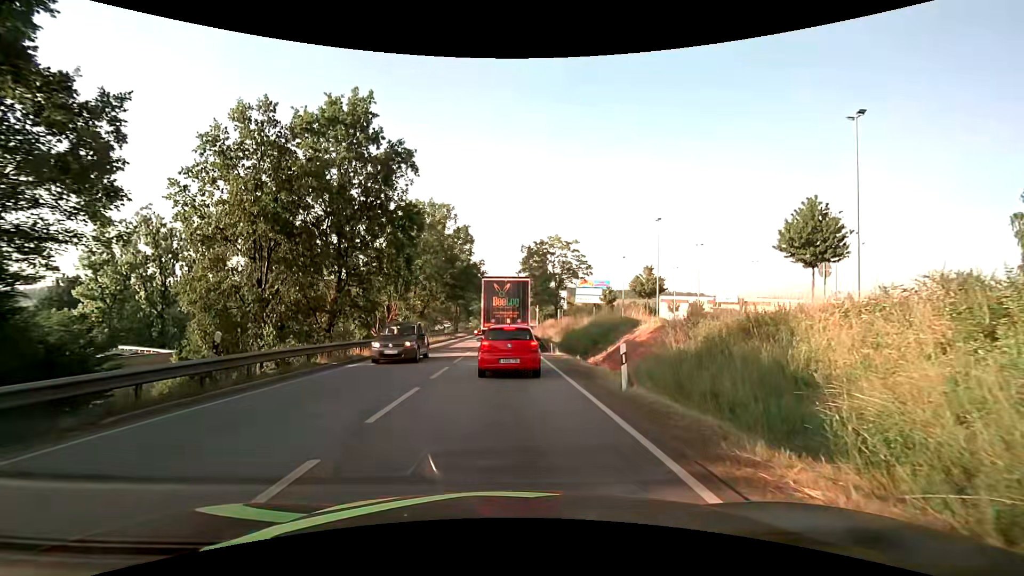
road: primary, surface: asphalt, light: Day
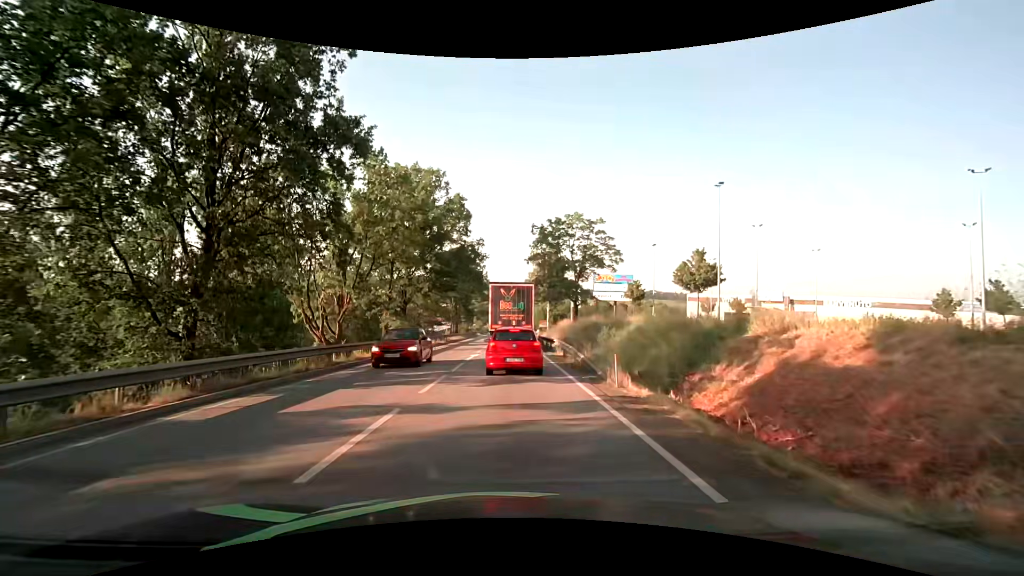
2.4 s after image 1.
(0.0, +14.7) m; 0°
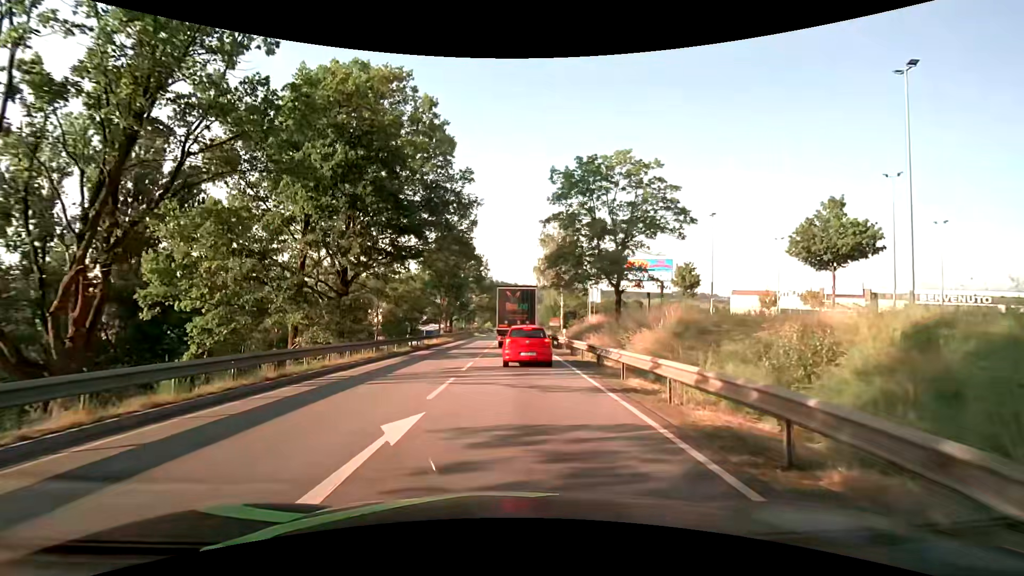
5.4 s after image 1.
(-0.2, +19.2) m; -1°
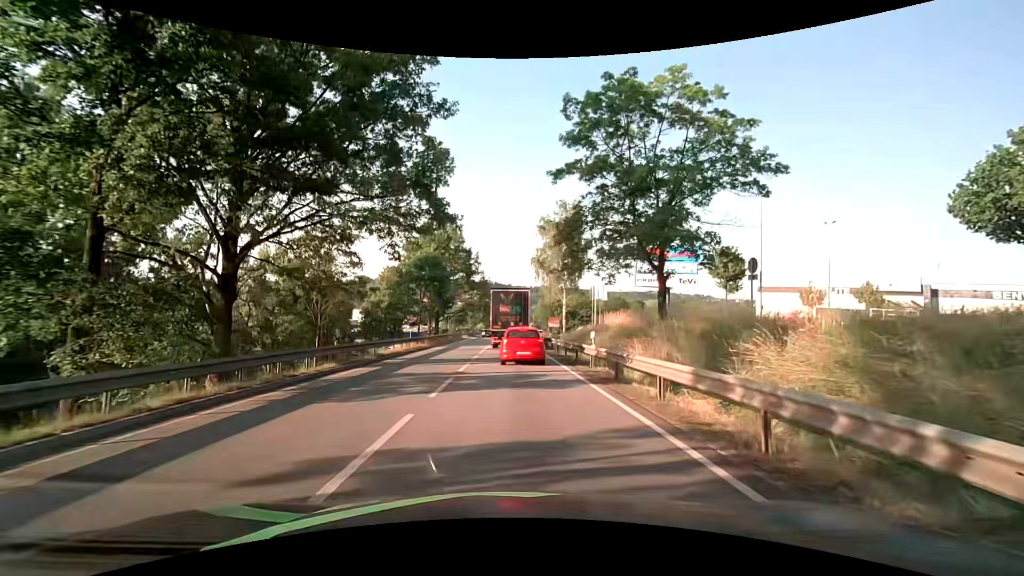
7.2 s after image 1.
(+0.1, +11.5) m; +1°
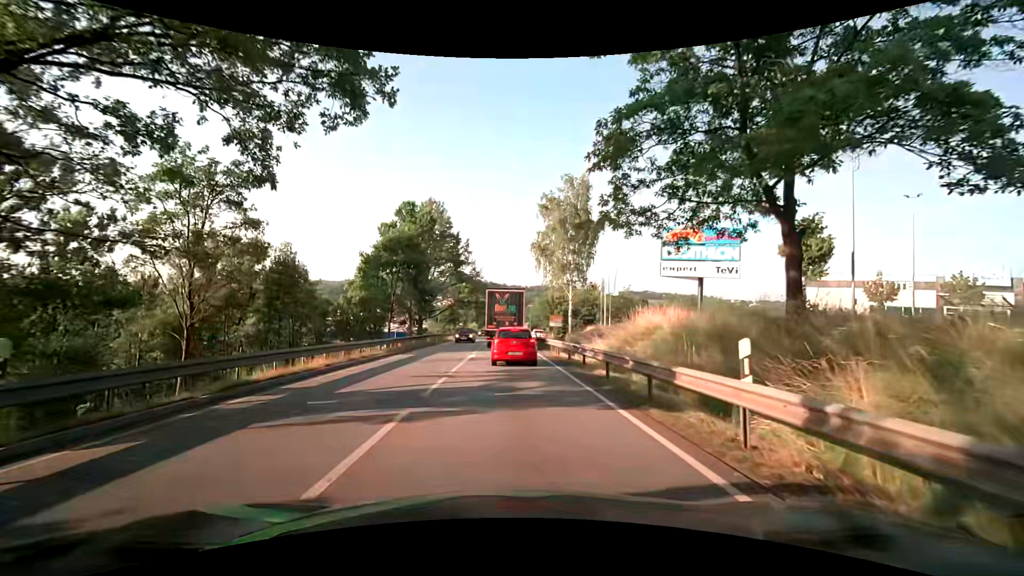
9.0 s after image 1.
(+0.1, +11.8) m; 0°
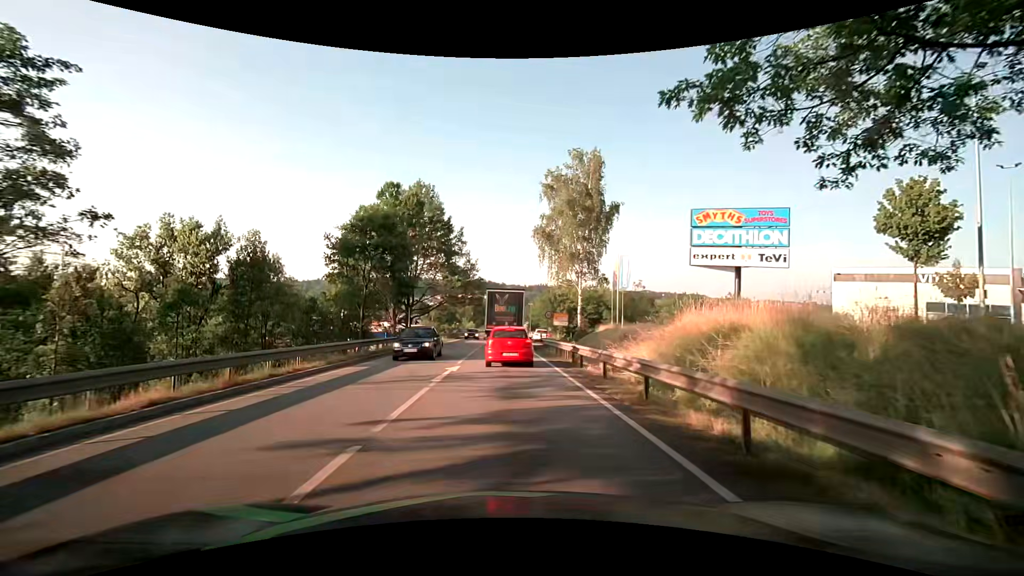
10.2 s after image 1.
(+0.1, +8.3) m; 0°
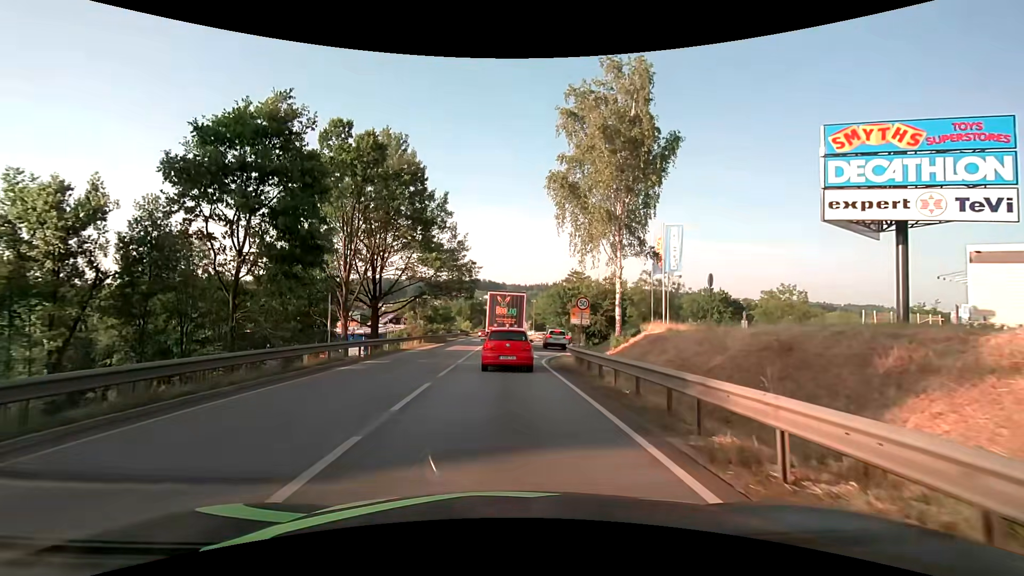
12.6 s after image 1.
(0.0, +17.2) m; 0°
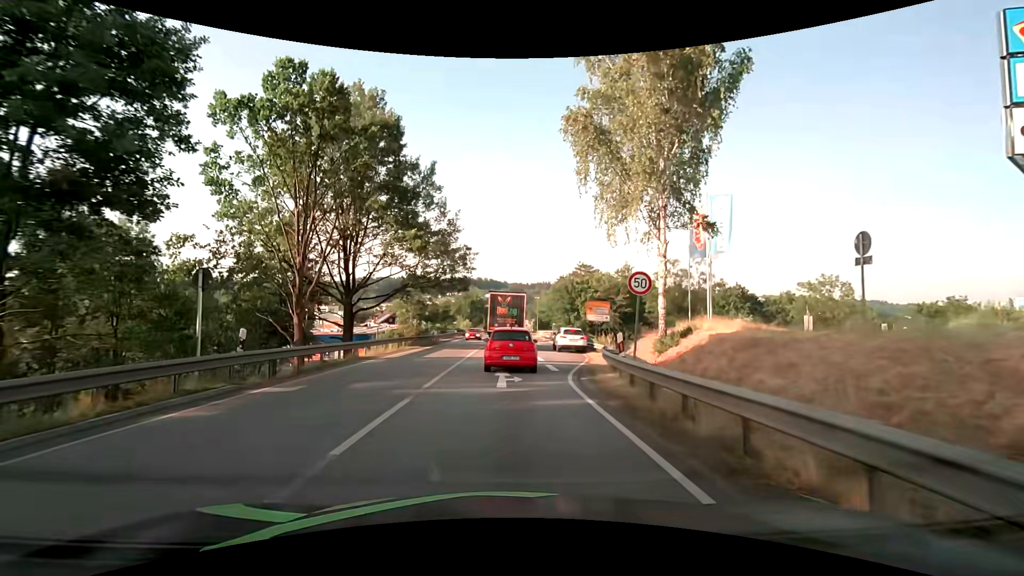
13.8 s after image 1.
(0.0, +8.9) m; 0°
(0, +10) (0, +20) (0, +30) (0, +40) (0, +50) (0, +60) (0, +70) (0, +80) (0, +90) (0, +100) m
